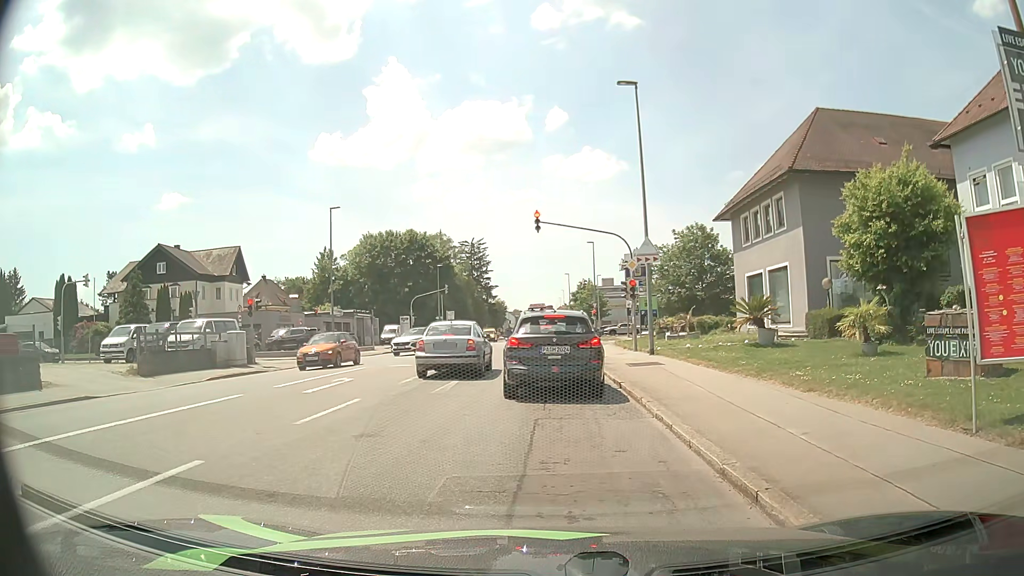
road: tertiary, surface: asphalt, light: Day
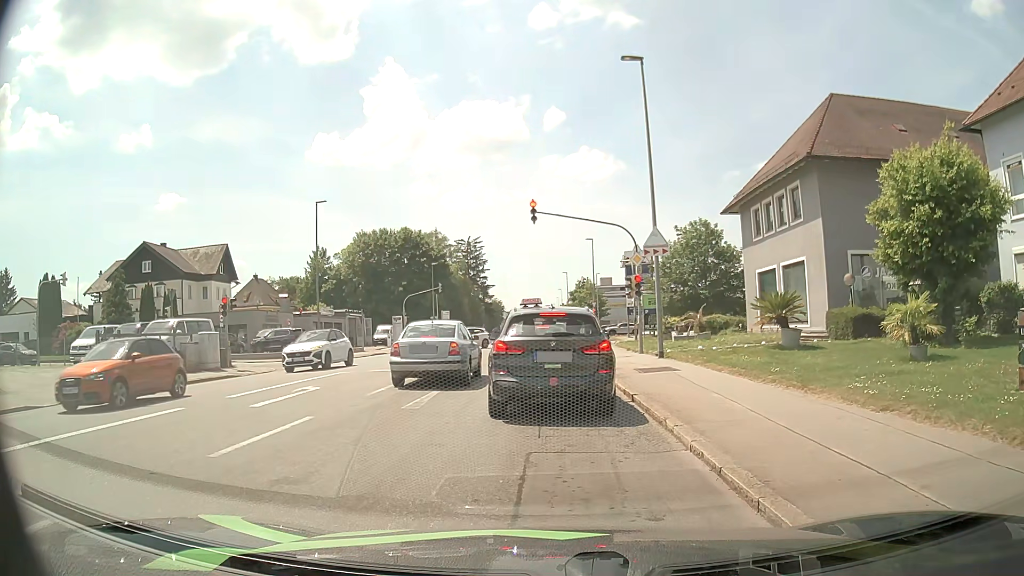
(0.0, +2.5) m; -1°
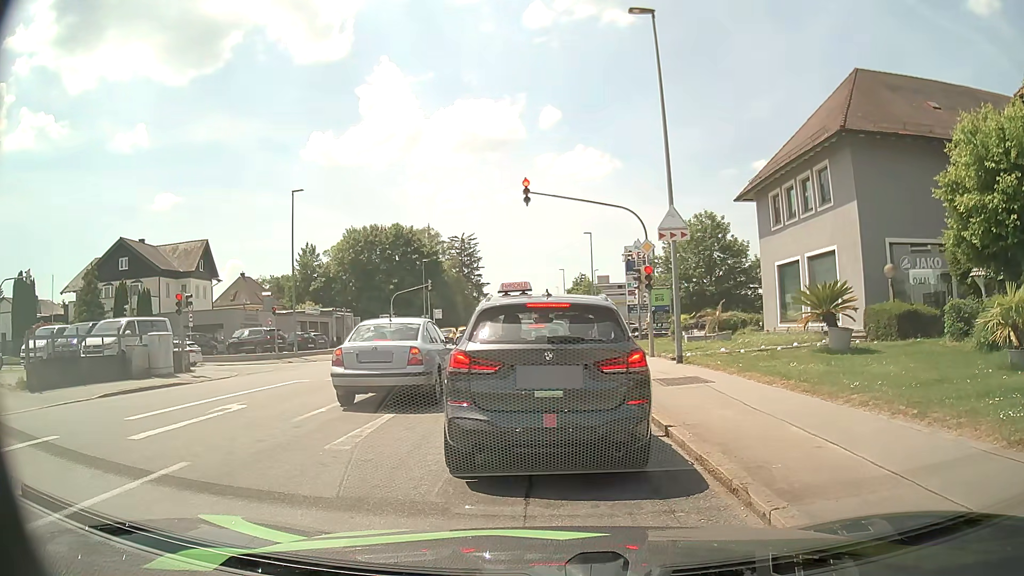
(+0.1, +3.6) m; +2°
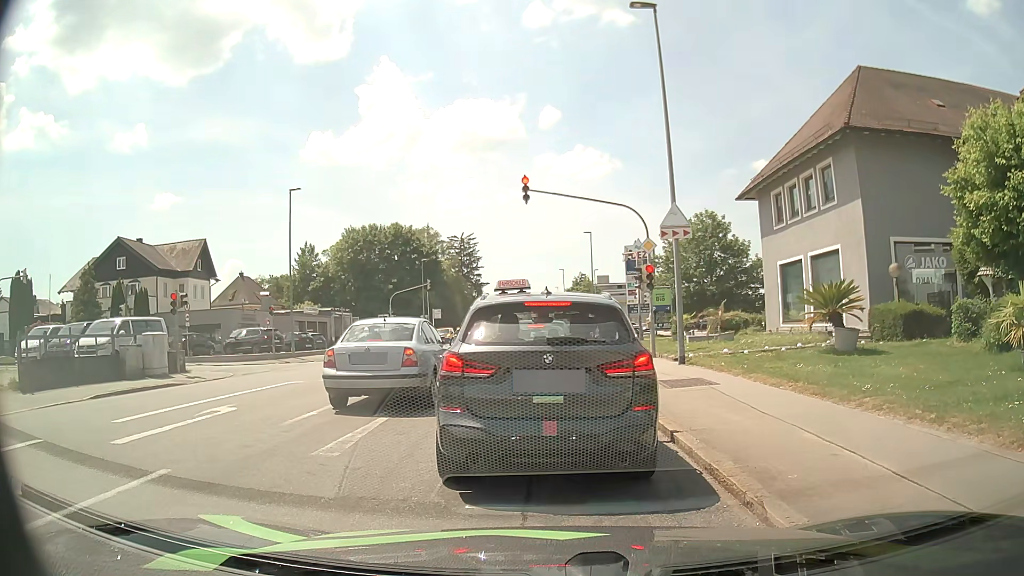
(0.0, +0.4) m; 0°
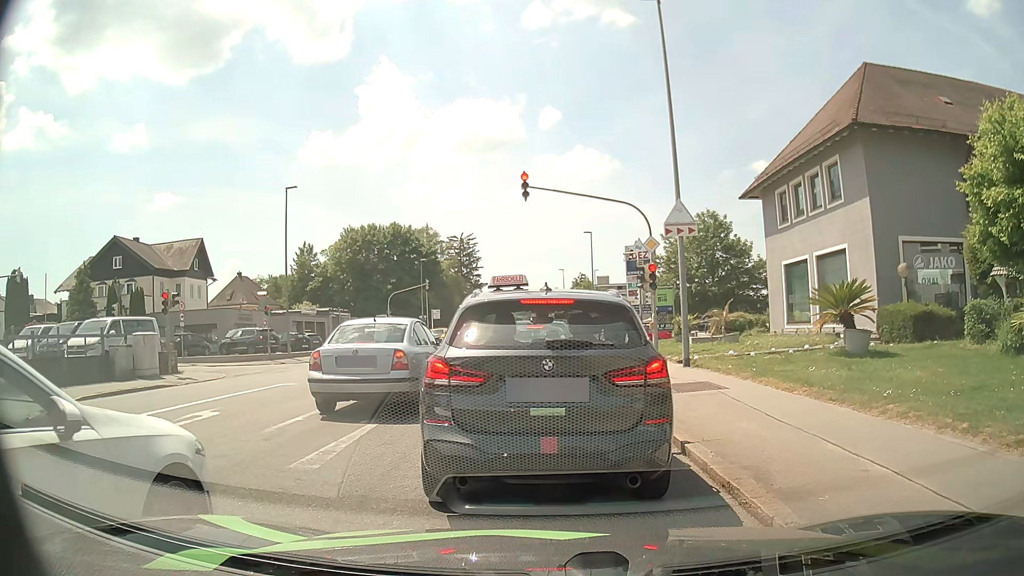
(0.0, +0.6) m; 0°
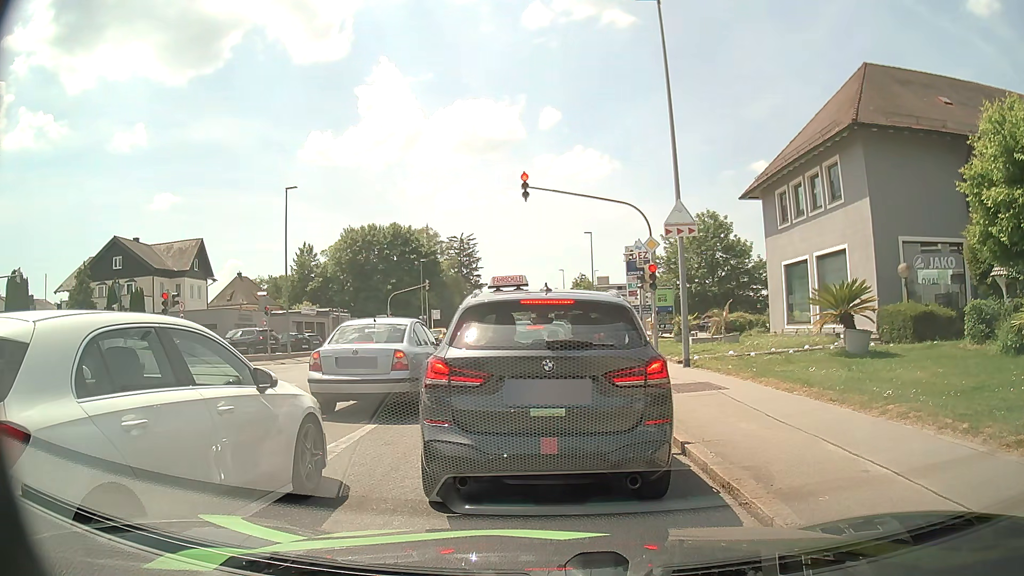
(0.0, +0.1) m; 0°
(0, +10) (0, +20) (-1, +30) (-1, +40) (-1, +50) (-1, +60) (-2, +70) (-2, +80) (-2, +90) (-2, +100) m
